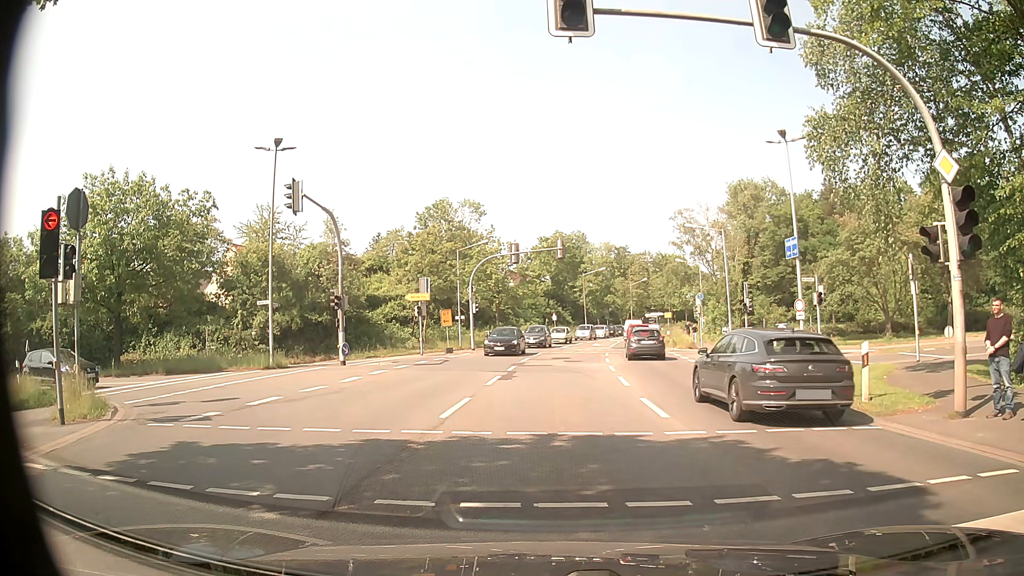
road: secondary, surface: asphalt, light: Day
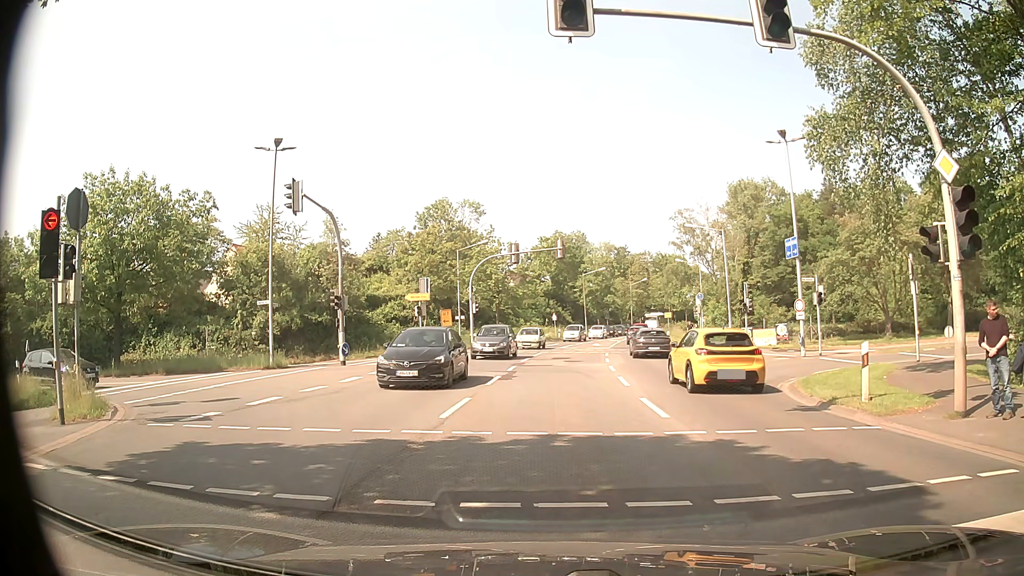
(0.0, 0.0) m; 0°
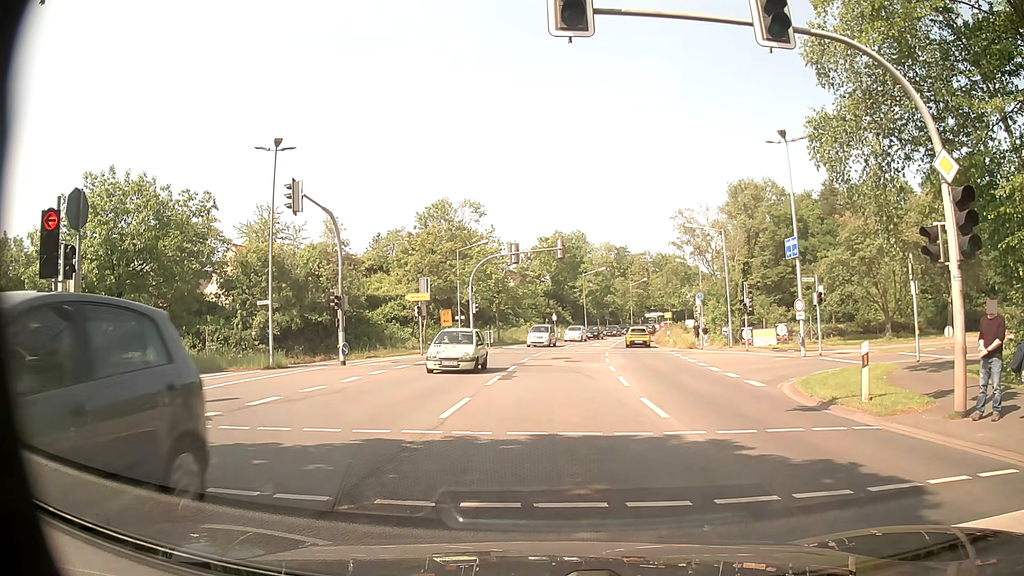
(0.0, 0.0) m; 0°
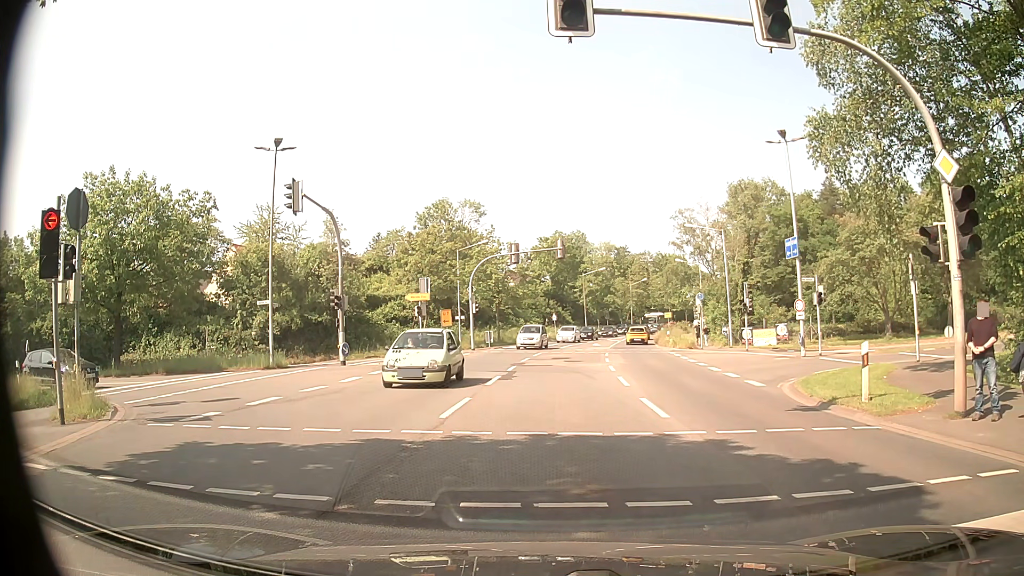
(0.0, 0.0) m; 0°
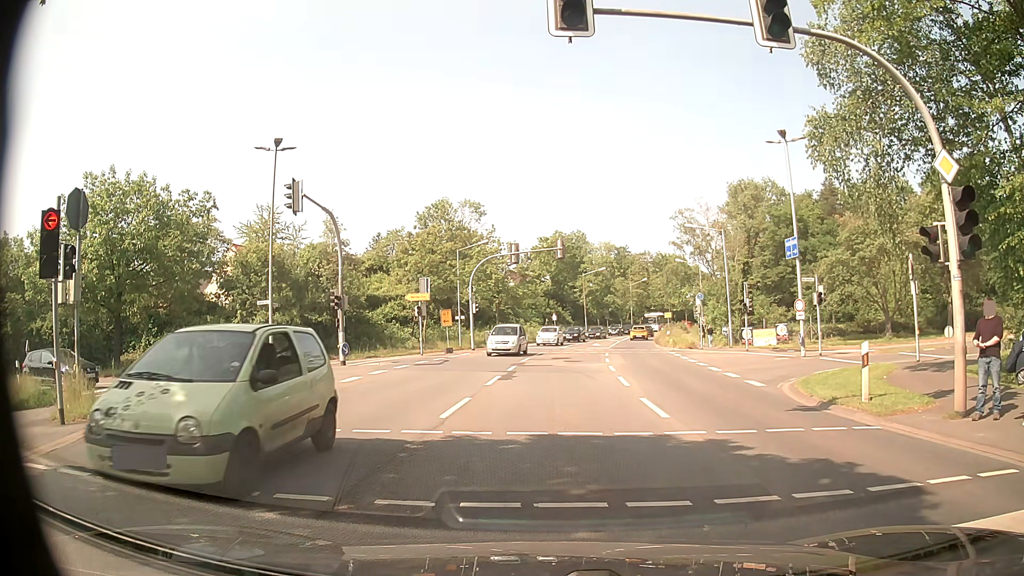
(0.0, 0.0) m; 0°
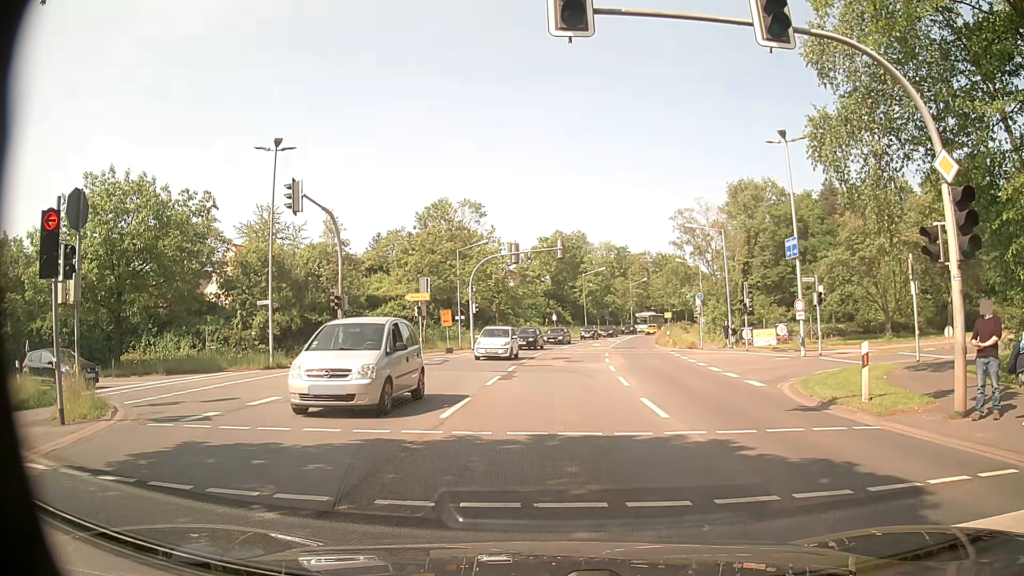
(0.0, 0.0) m; 0°
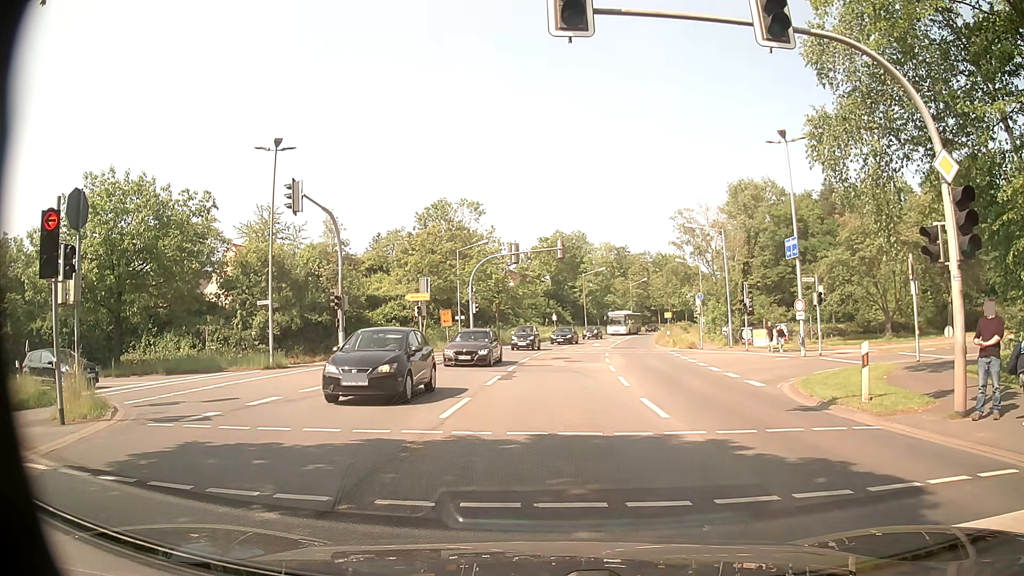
(0.0, 0.0) m; 0°
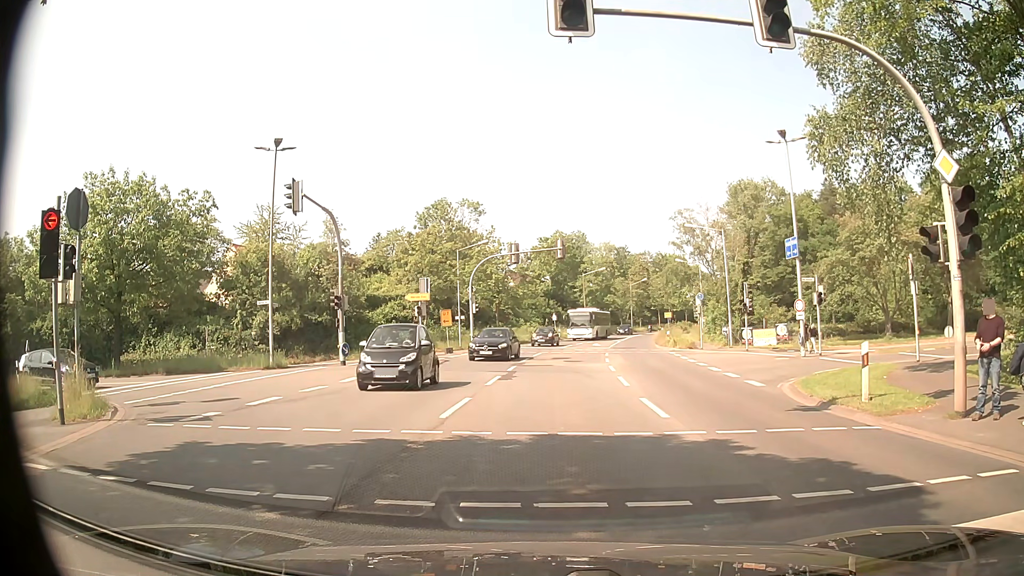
(0.0, 0.0) m; 0°
